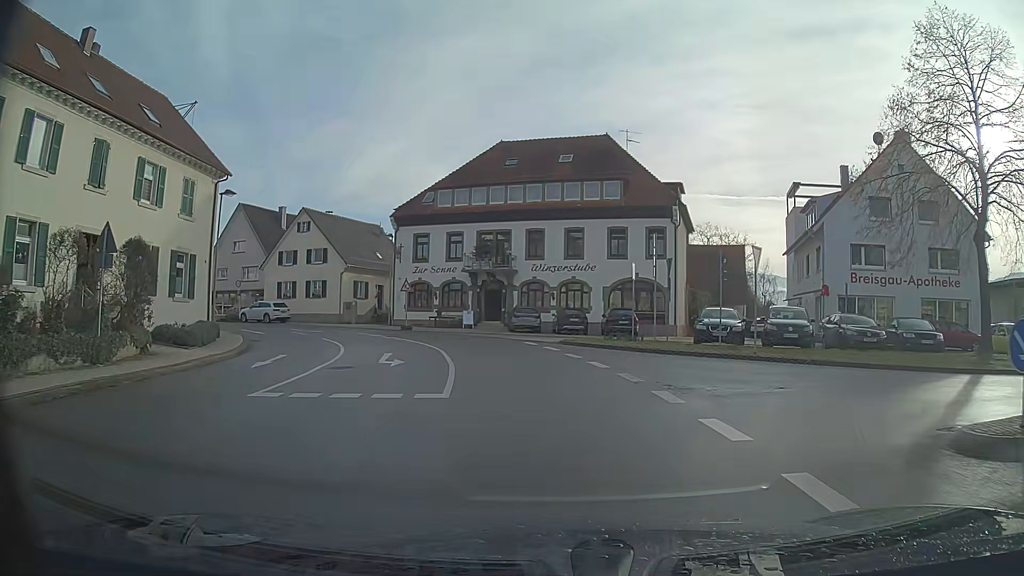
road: secondary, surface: asphalt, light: Day
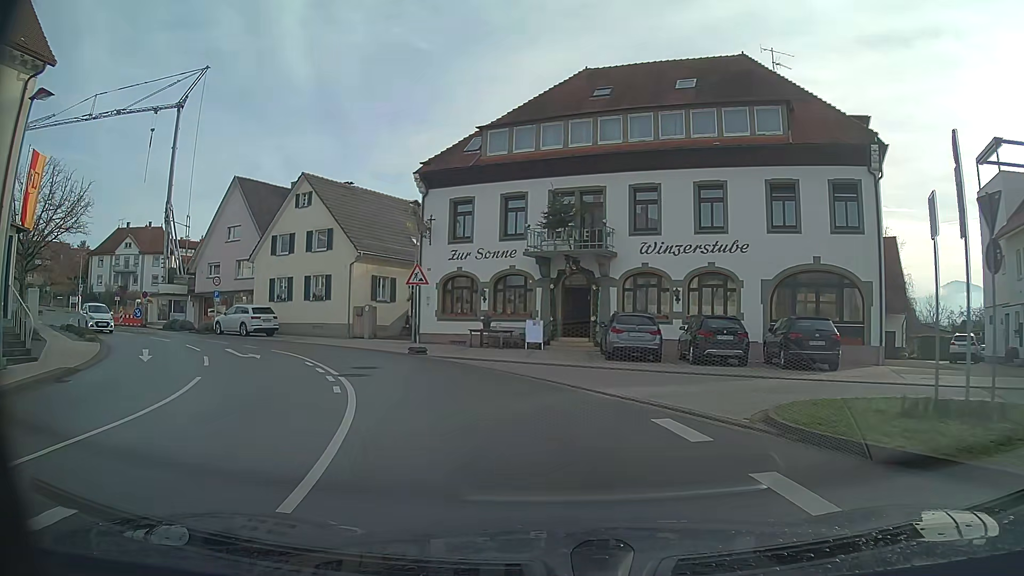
(-1.2, +17.8) m; -9°
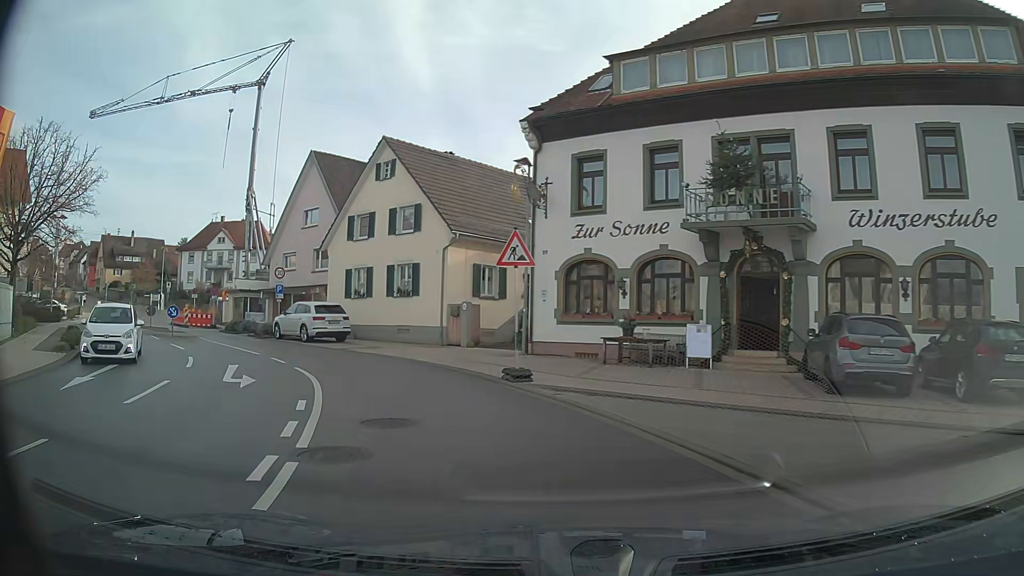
(-0.9, +8.7) m; -13°
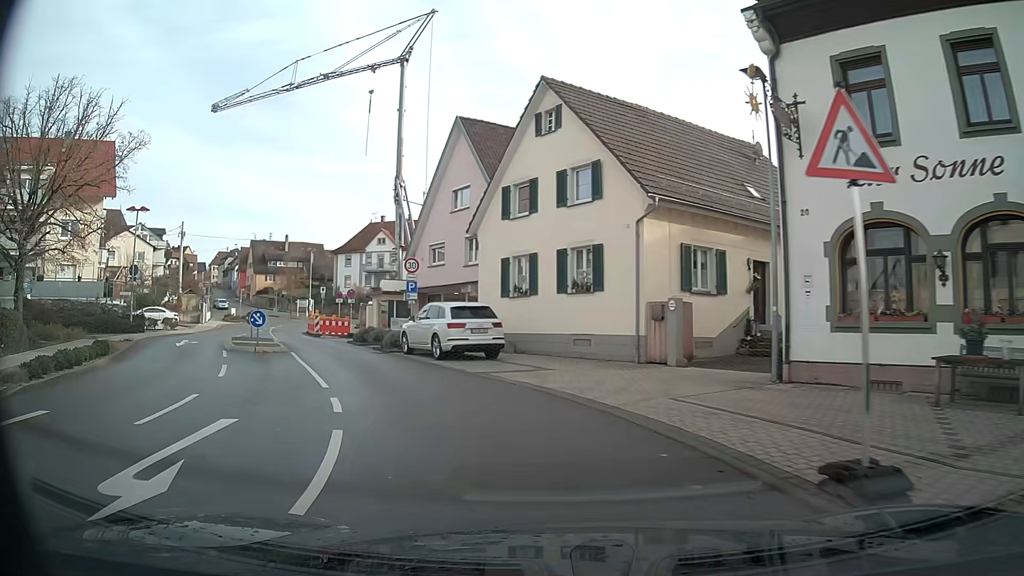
(-1.2, +8.7) m; -16°
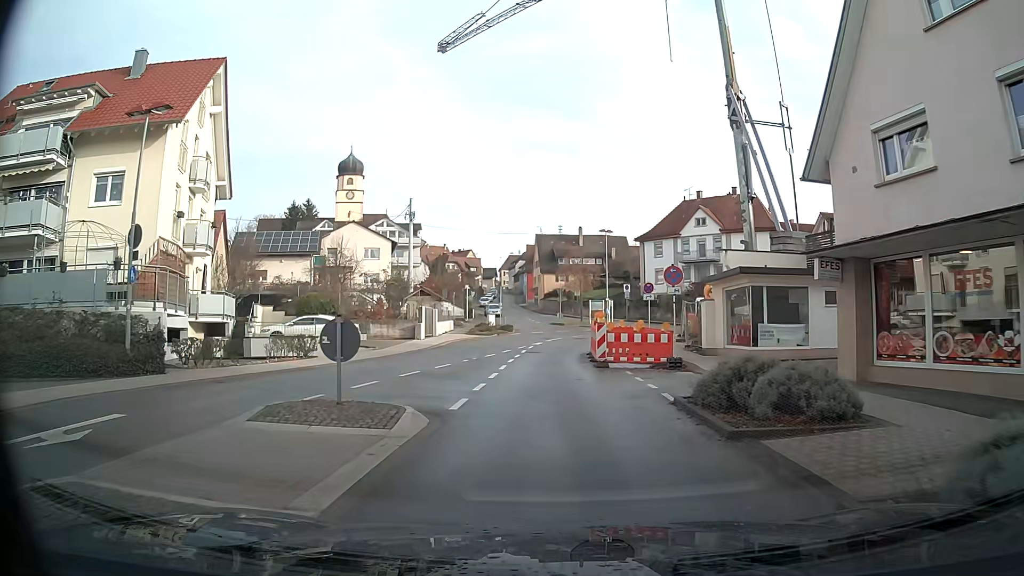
(-5.6, +21.5) m; -23°
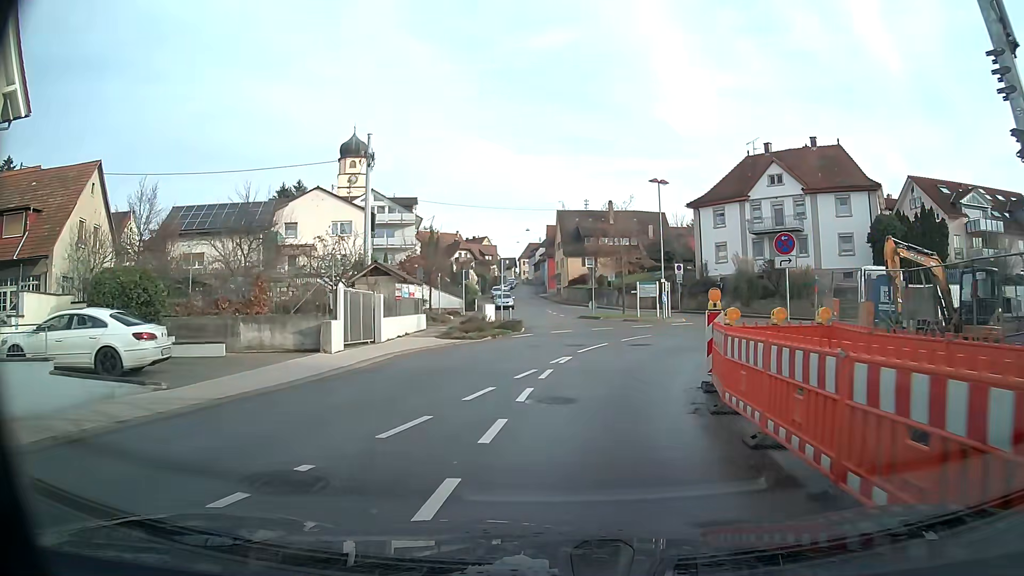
(-0.5, +18.1) m; -1°
(0, +10) (+3, +20) (+9, +28) (+17, +33) (+27, +34) (+37, +34) (+47, +33) (+57, +33) (+67, +33) (+77, +33) m
